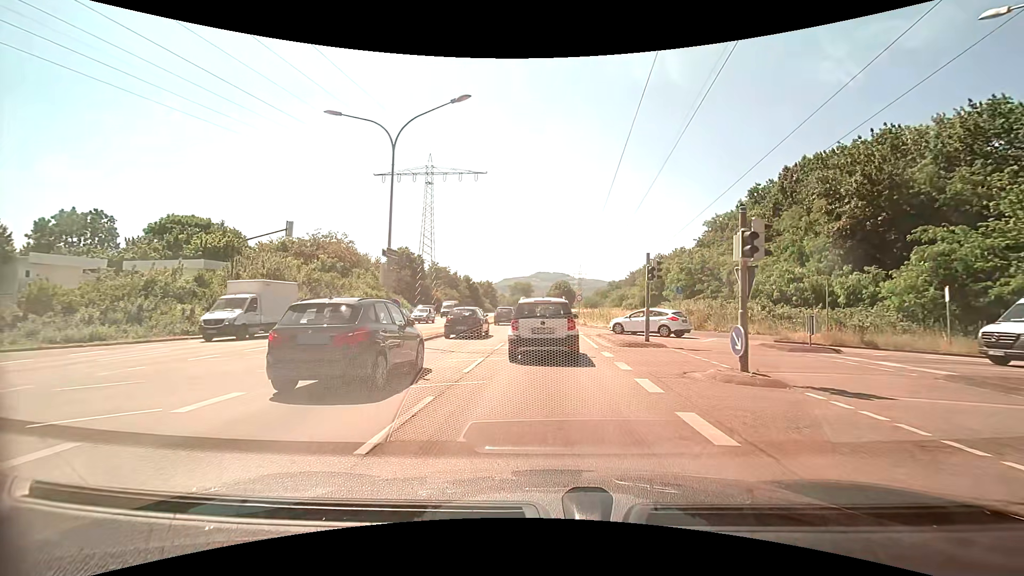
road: trunk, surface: asphalt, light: Day
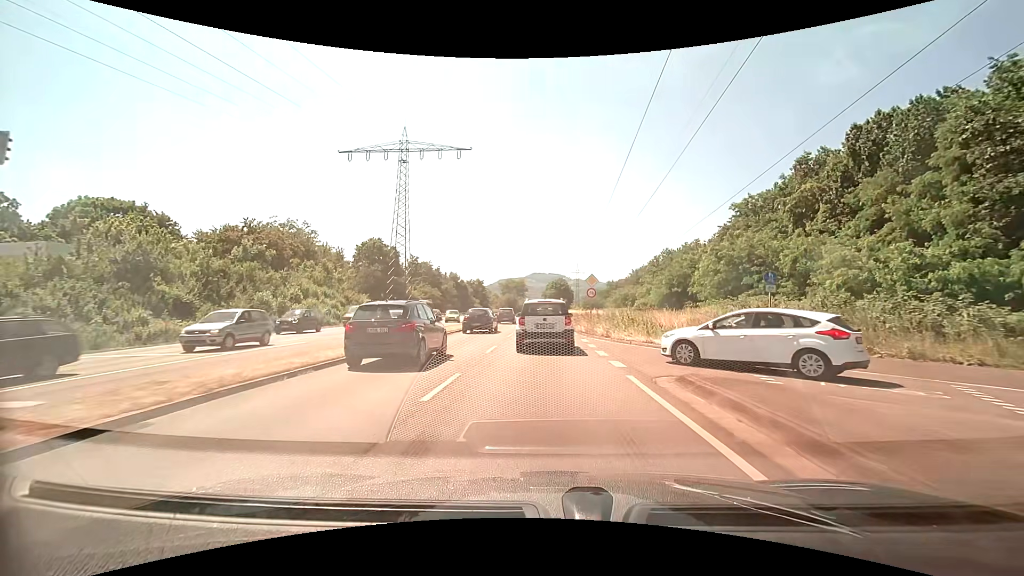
(+0.1, +15.8) m; 0°
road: primary
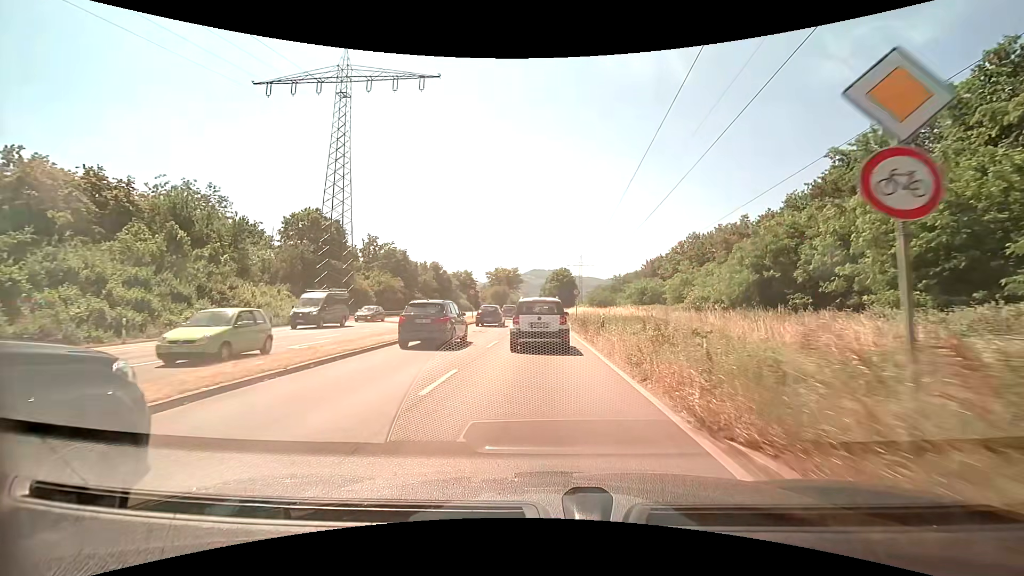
(+0.1, +25.9) m; 0°
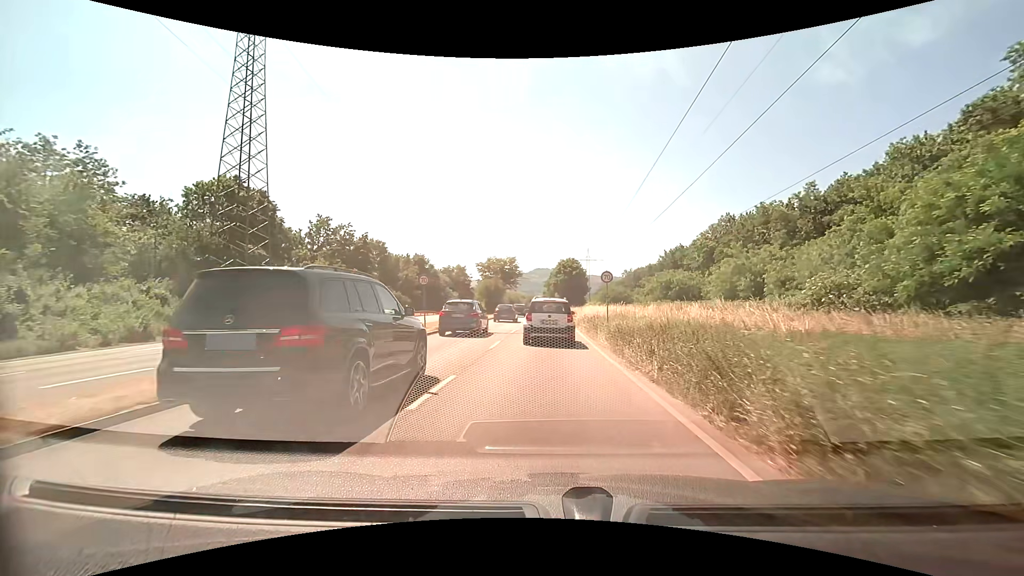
(-0.1, +19.0) m; 0°
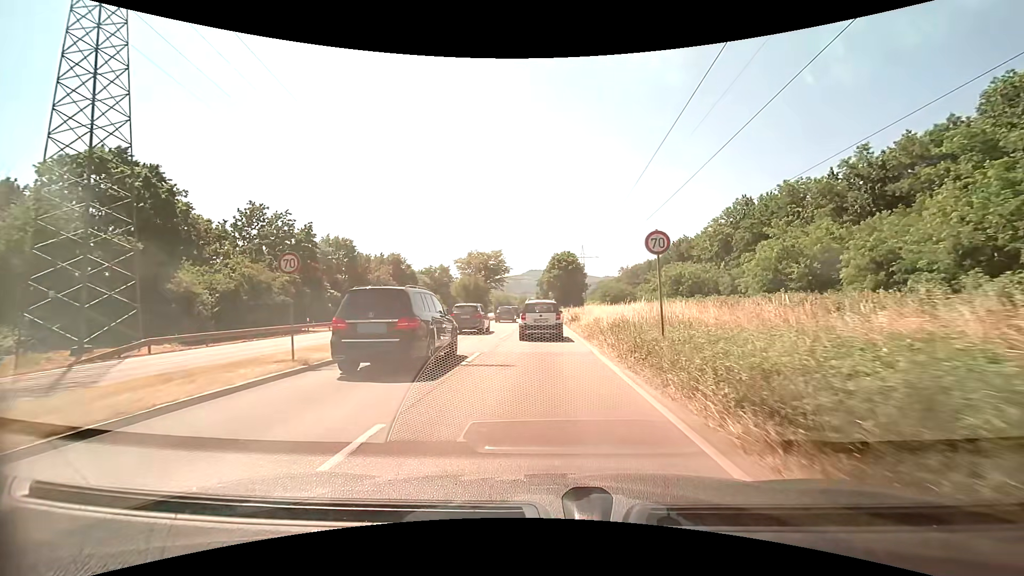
(+0.1, +12.8) m; +1°
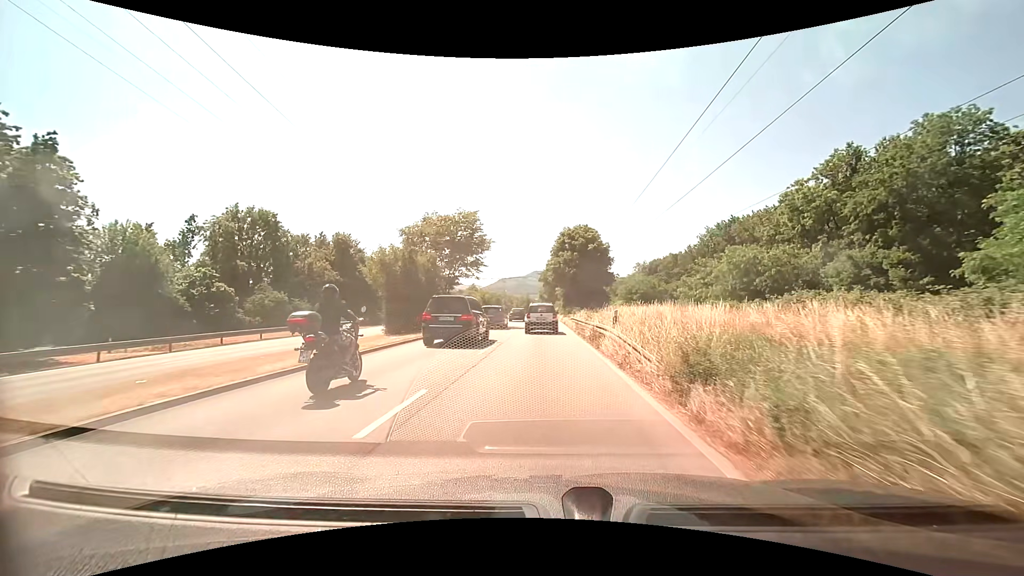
(-0.1, +27.4) m; -1°
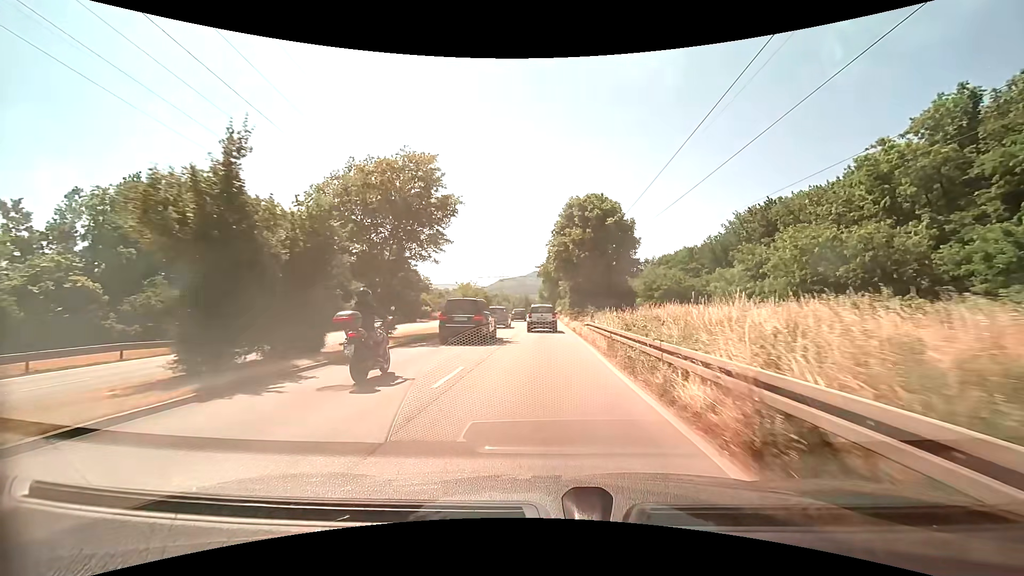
(0.0, +15.1) m; 0°
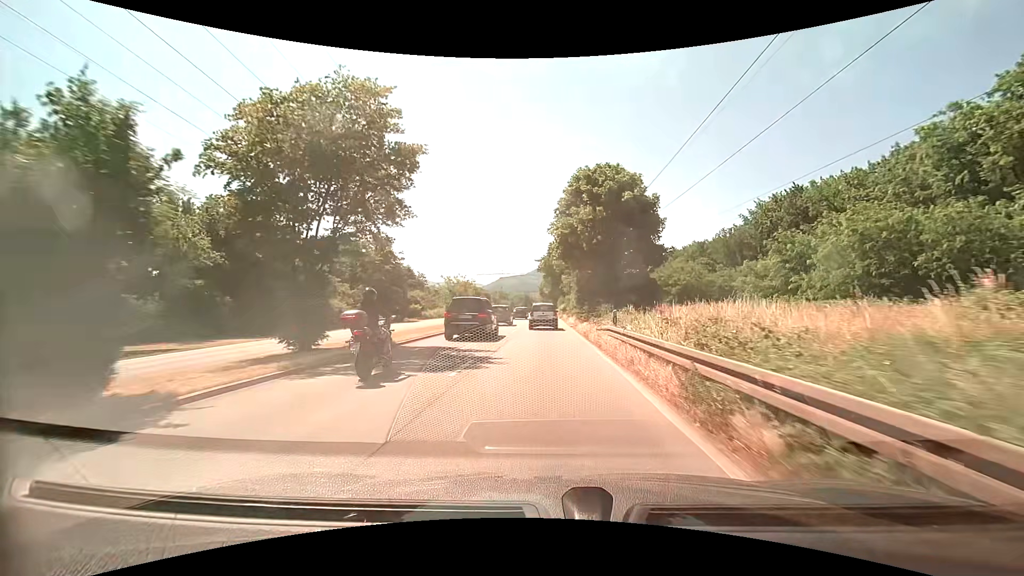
(0.0, +7.8) m; 0°
(0, +10) (0, +20) (0, +30) (0, +40) (0, +50) (0, +60) (0, +70) (0, +80) (0, +90) (0, +100) m
